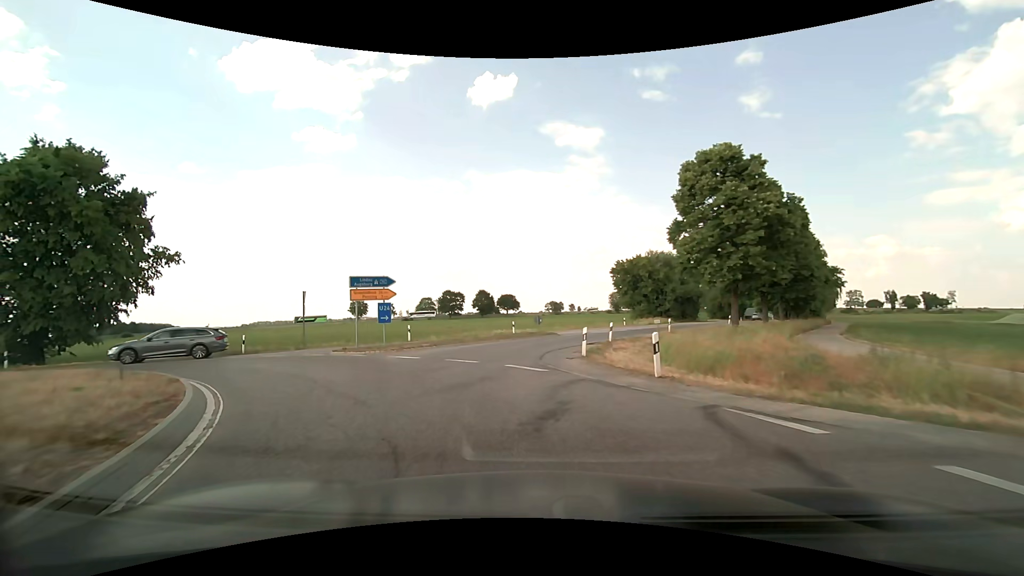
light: Day
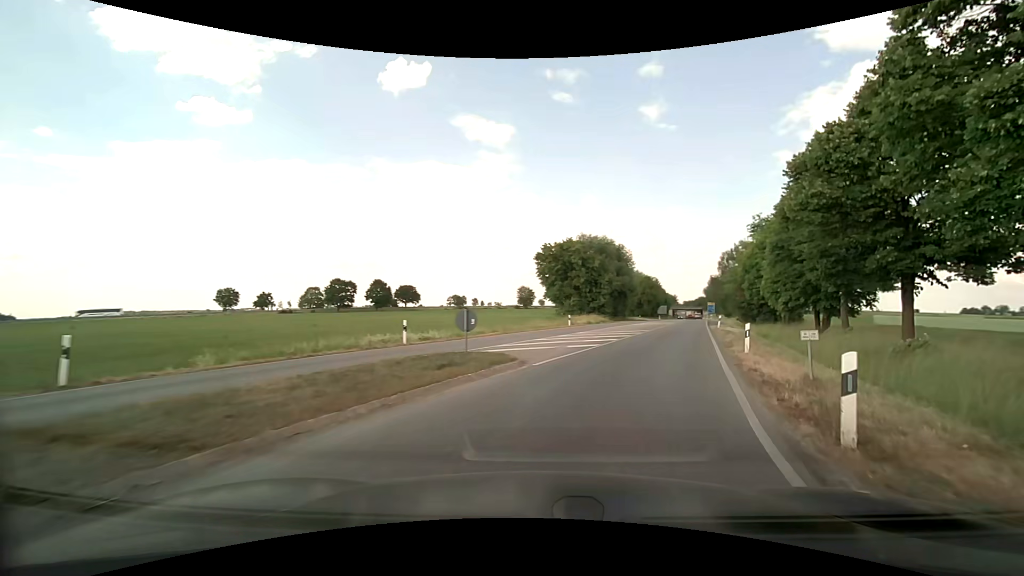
(-1.6, +20.9) m; +8°
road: secondary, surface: asphalt
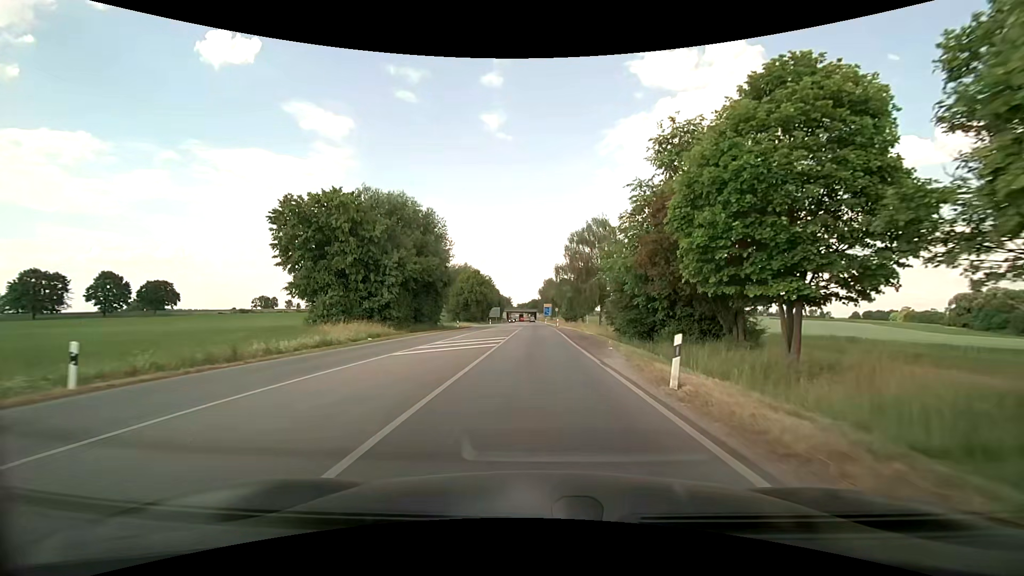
(+9.4, +32.8) m; +20°
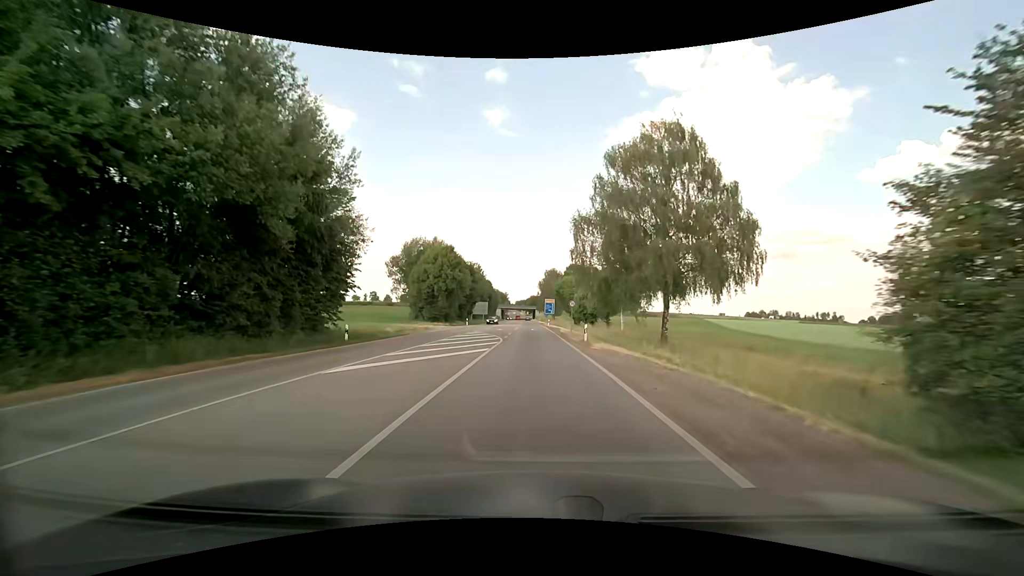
(+0.2, +35.4) m; 0°
(0, +10) (0, +20) (0, +30) (0, +40) (0, +50) (0, +60) (0, +70) (-1, +80) (-1, +90) (-1, +100) m
